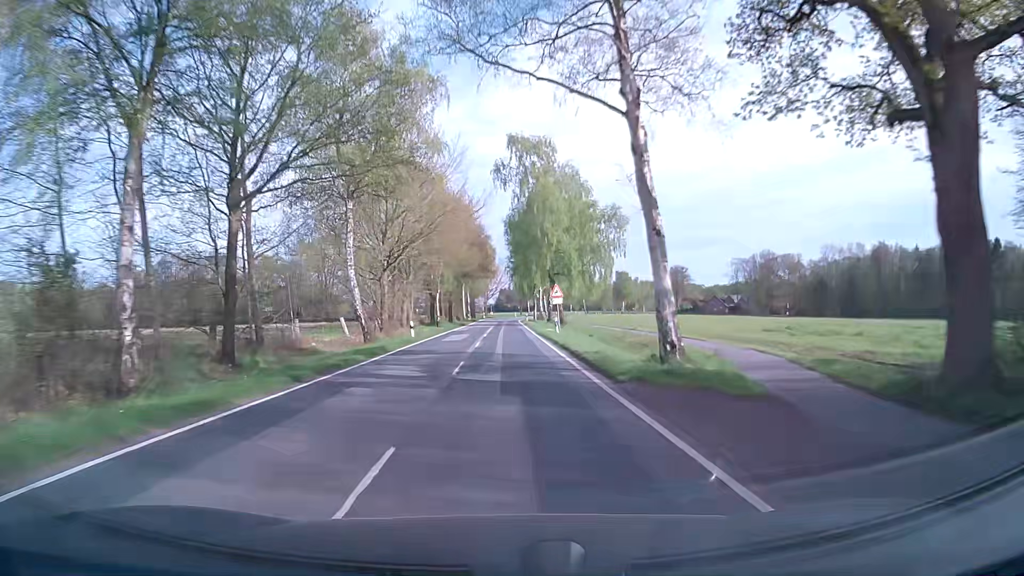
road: secondary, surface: asphalt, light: Day
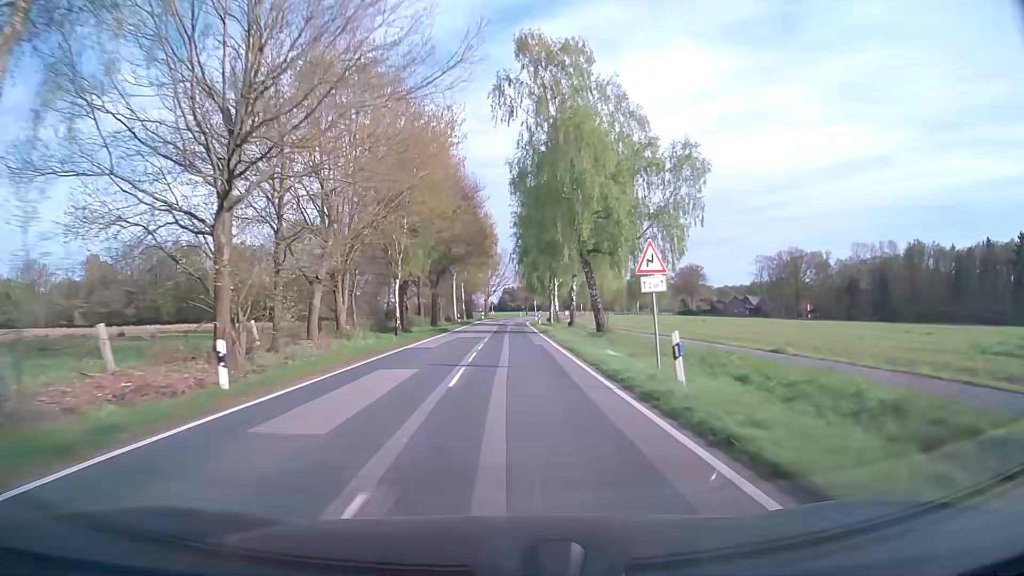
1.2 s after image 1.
(+0.1, +24.6) m; 0°
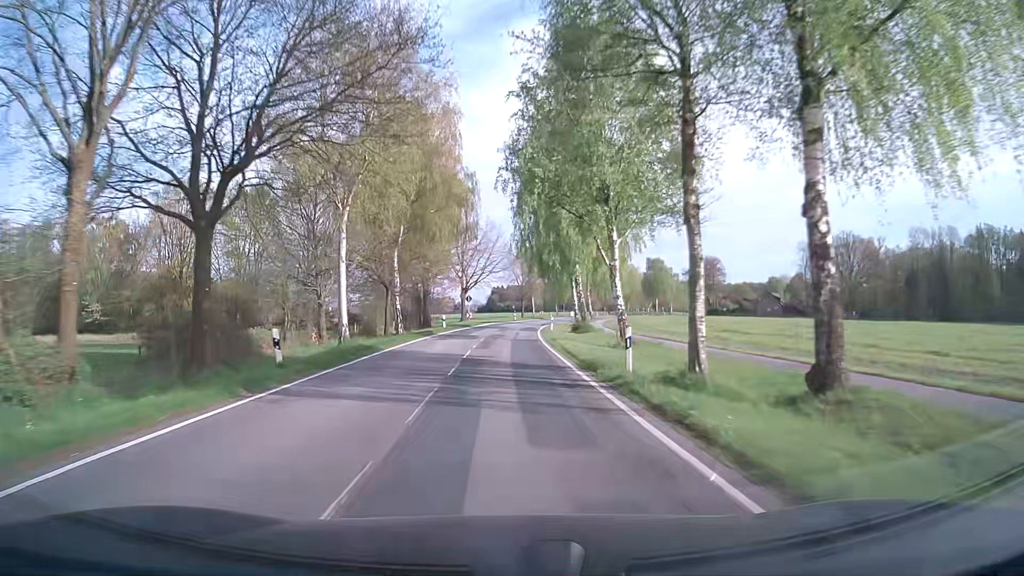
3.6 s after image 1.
(+0.3, +49.7) m; +1°
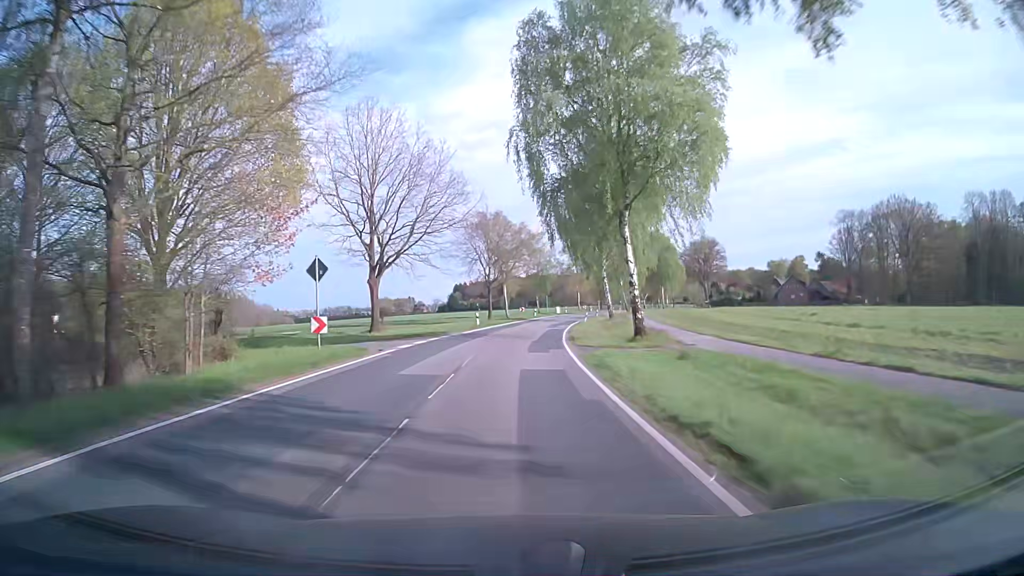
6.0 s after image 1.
(+0.7, +49.4) m; +2°
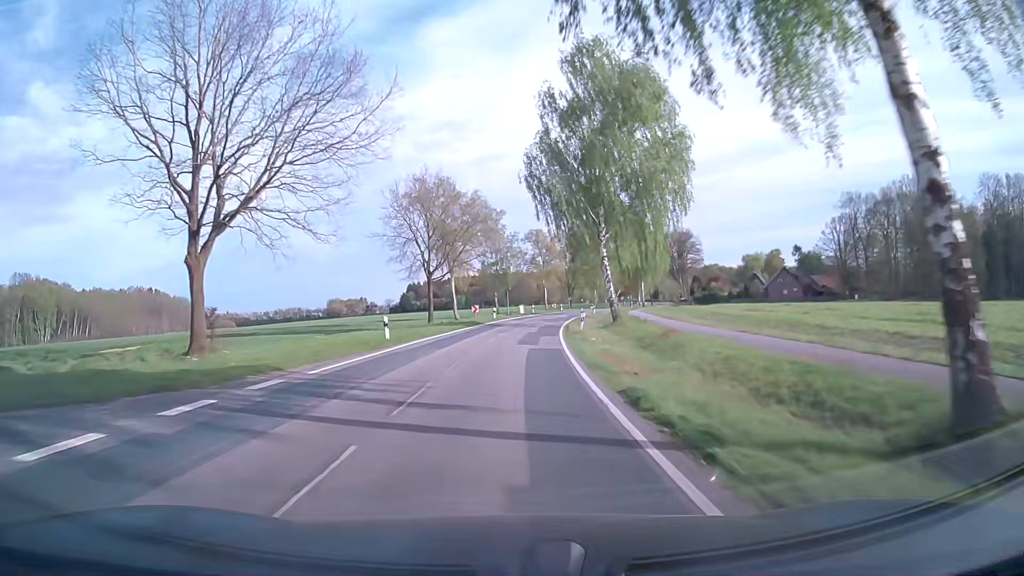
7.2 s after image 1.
(+0.9, +24.5) m; +4°
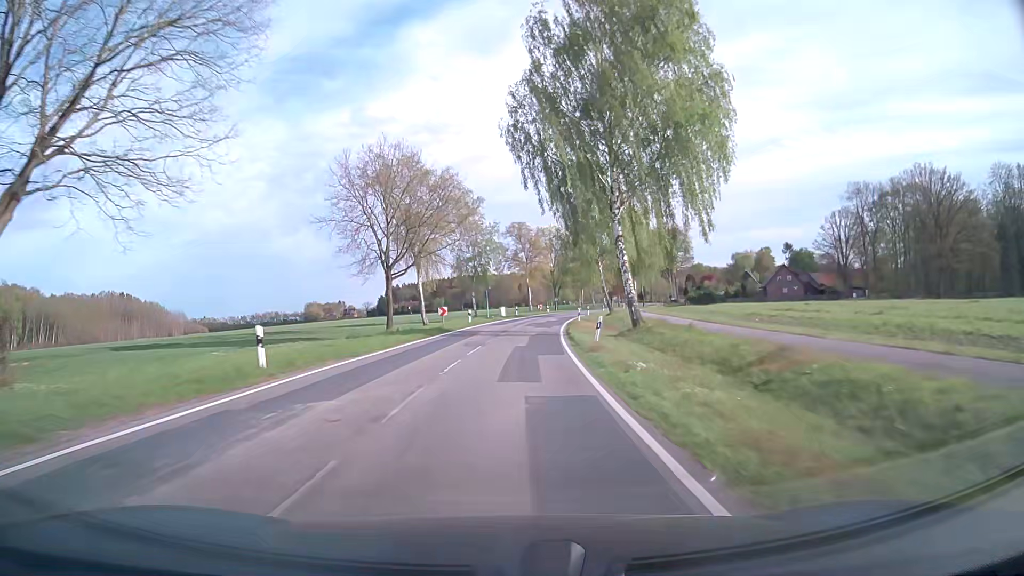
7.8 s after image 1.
(+0.2, +12.2) m; +2°
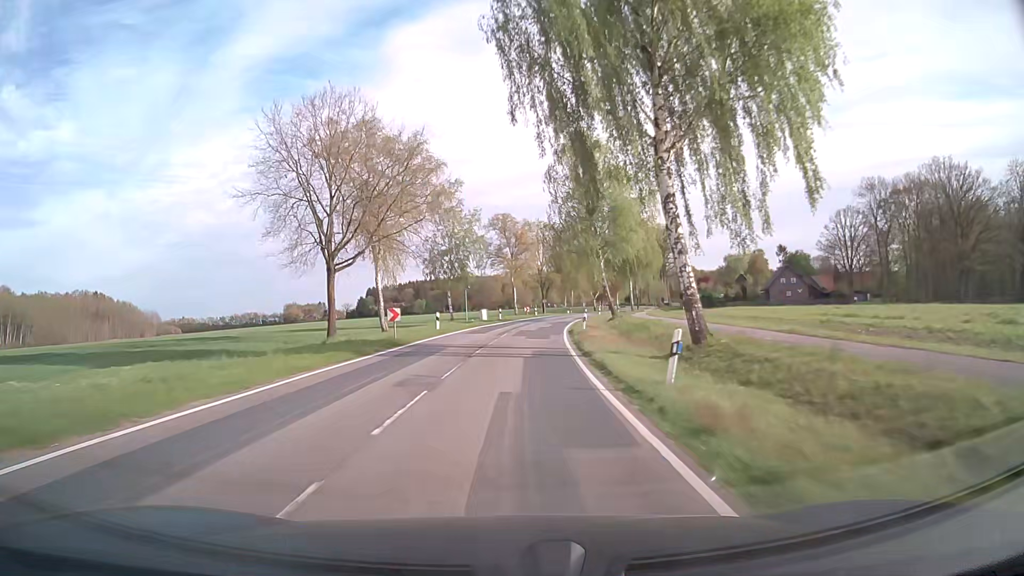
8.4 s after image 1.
(+0.1, +12.1) m; +1°
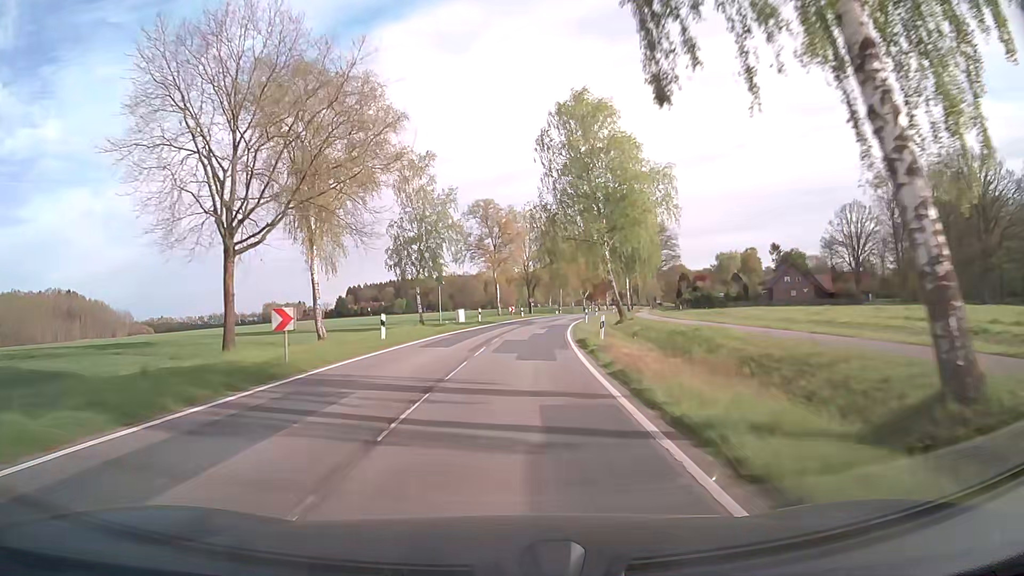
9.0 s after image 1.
(+0.1, +11.9) m; +2°
(0, +10) (+1, +20) (+1, +30) (+2, +40) (+3, +50) (+5, +60) (+7, +70) (+9, +79) (+11, +89) (+13, +99) m
